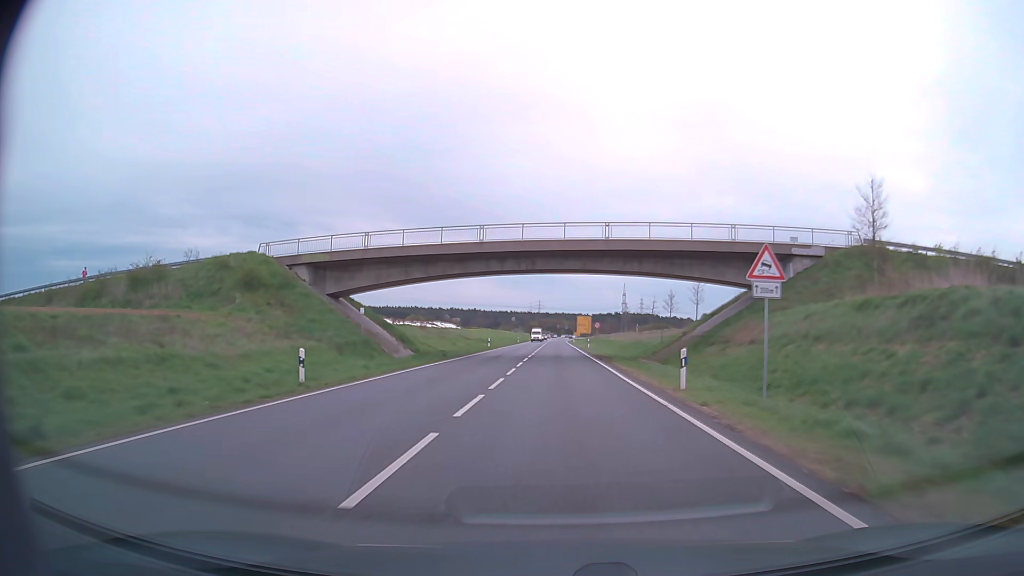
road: primary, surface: asphalt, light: Day
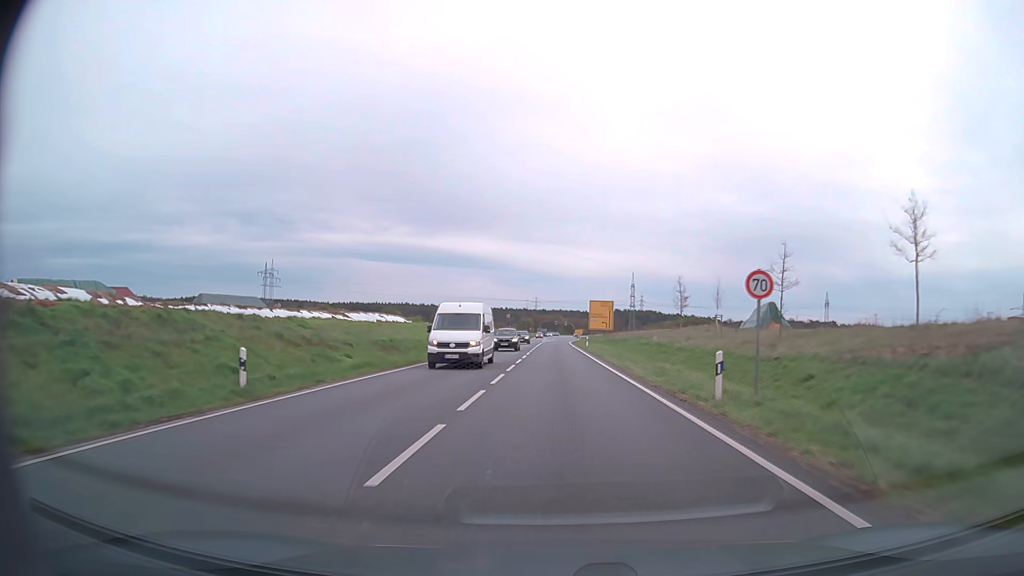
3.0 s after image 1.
(+0.1, +53.6) m; 0°
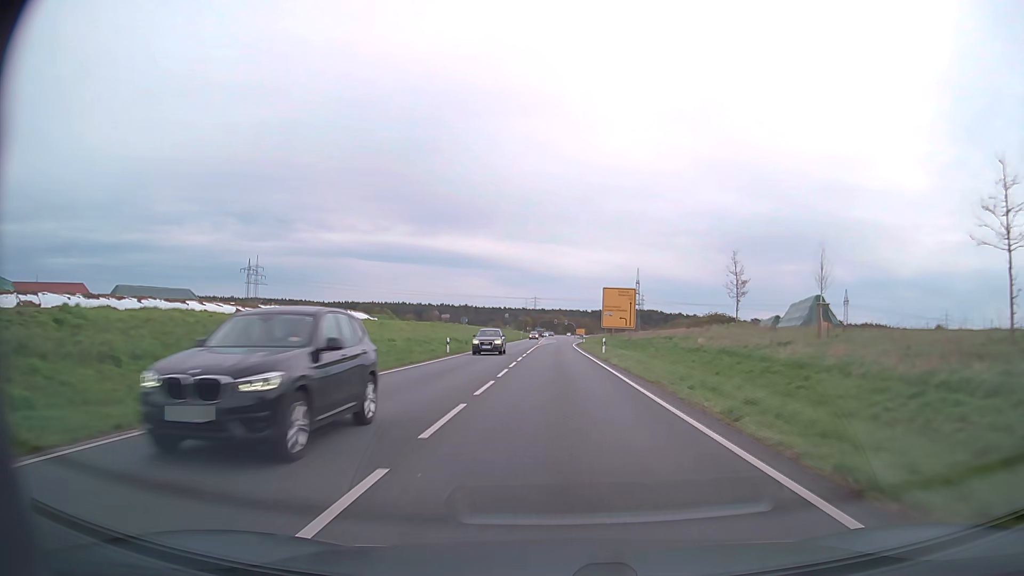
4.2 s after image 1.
(0.0, +21.4) m; 0°
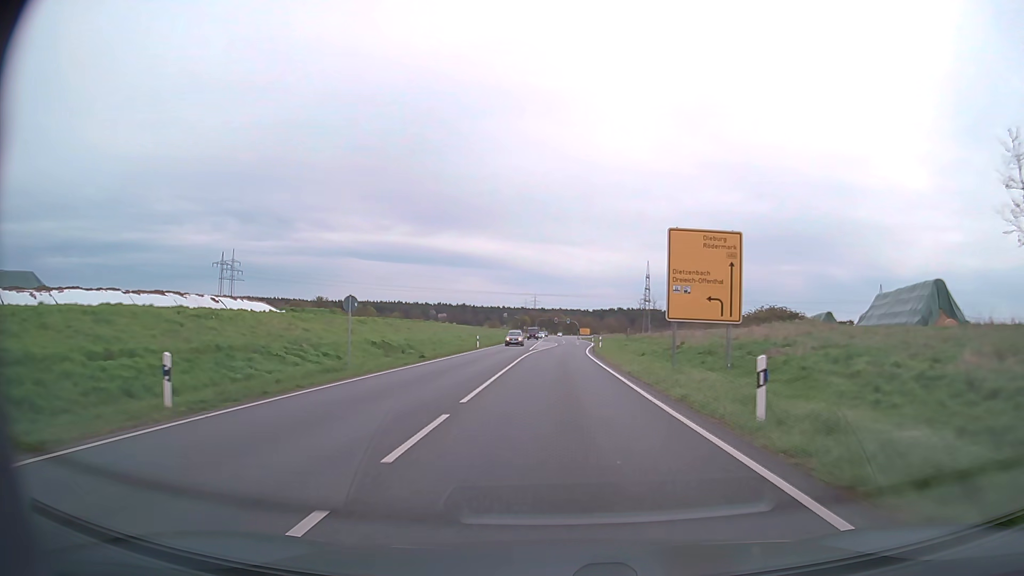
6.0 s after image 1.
(0.0, +31.7) m; 0°
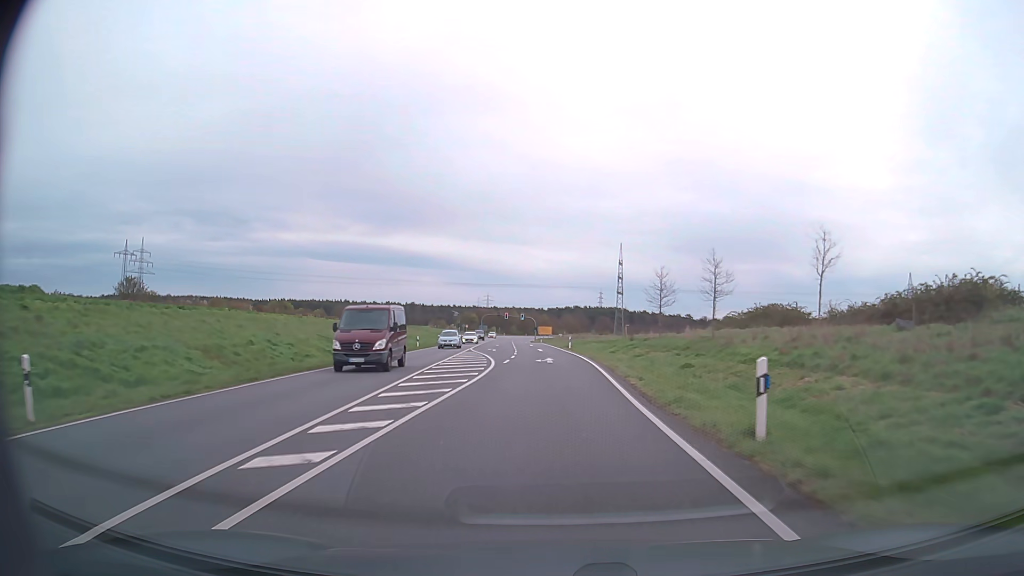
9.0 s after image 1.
(+0.8, +51.6) m; +4°
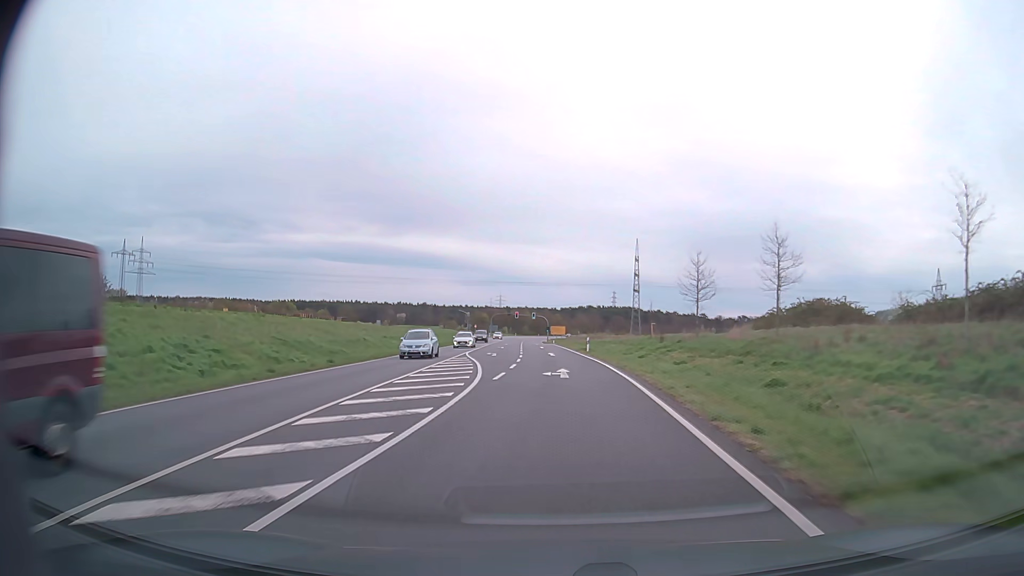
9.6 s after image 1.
(-0.1, +10.1) m; -1°
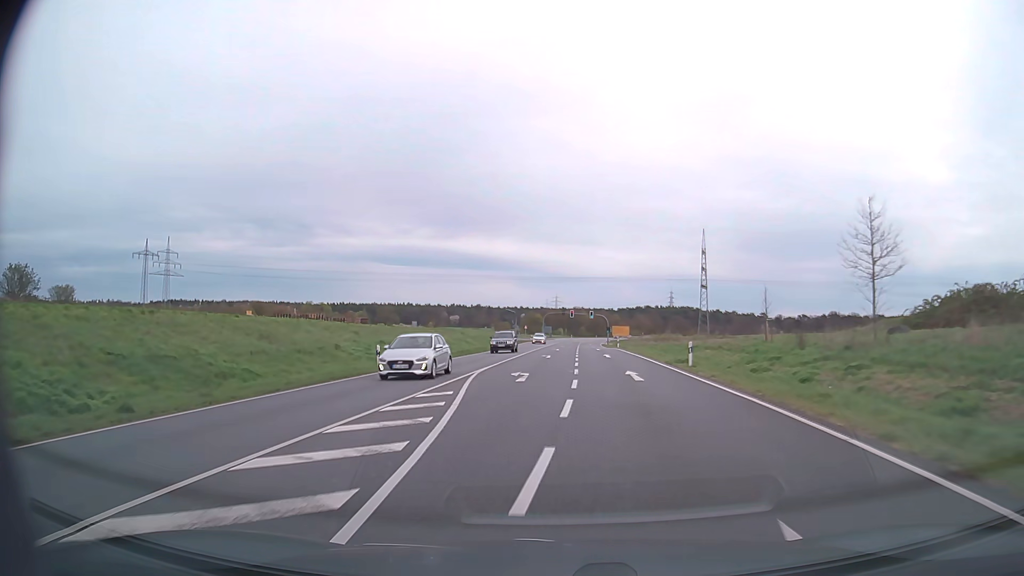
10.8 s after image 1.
(-0.8, +20.1) m; -5°
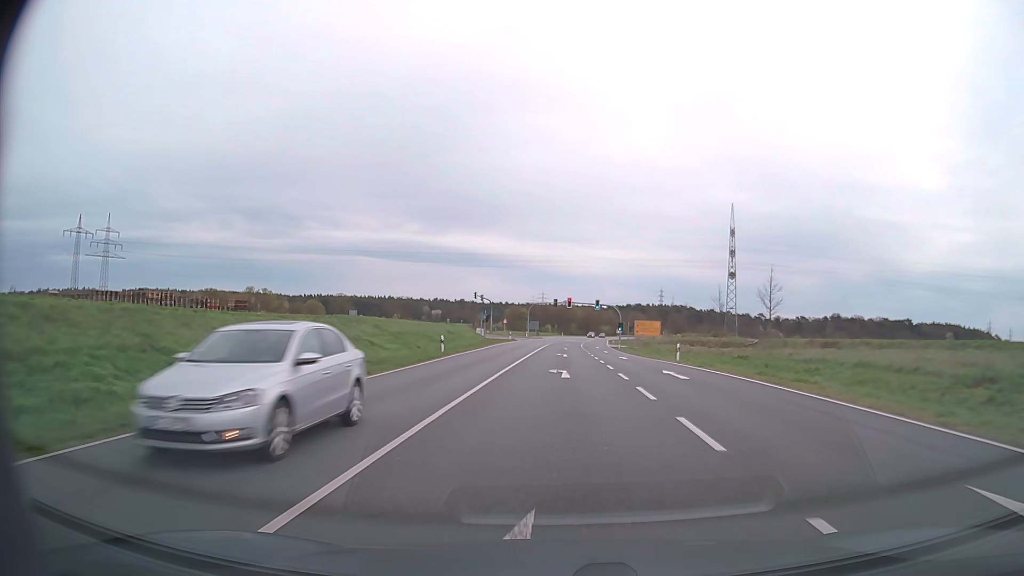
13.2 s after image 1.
(-0.8, +39.5) m; +1°
(0, +10) (0, +20) (0, +30) (+1, +40) (+1, +50) (+1, +60) (+1, +70) (+2, +80) (+2, +90) (+2, +100) m
